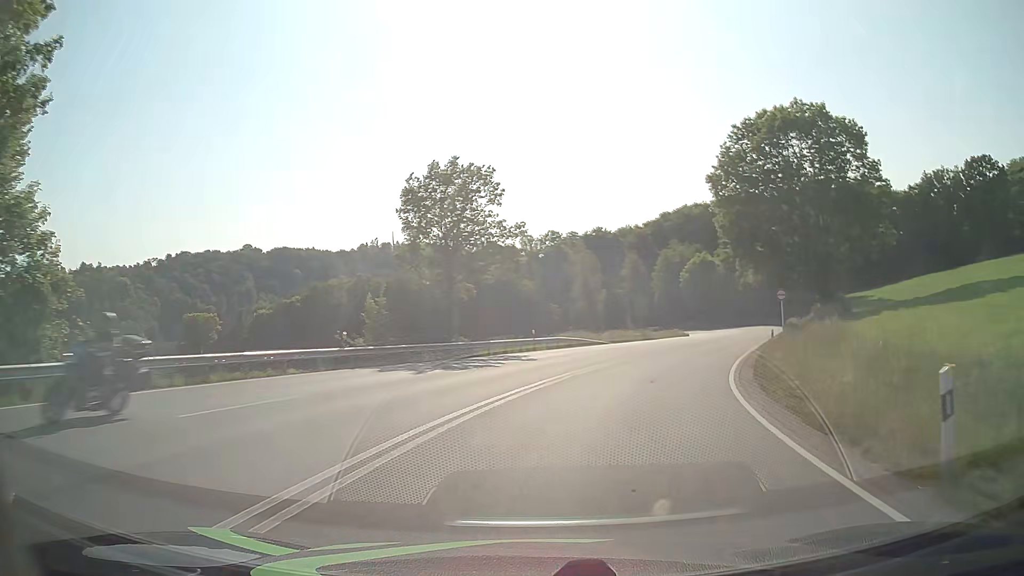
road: primary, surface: asphalt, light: Day
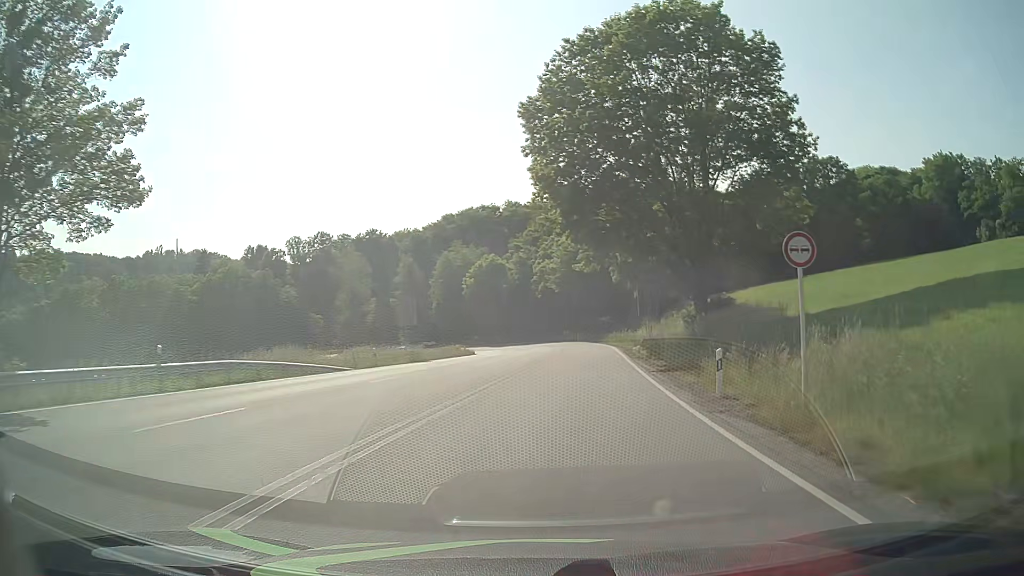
(+3.9, +22.3) m; +19°
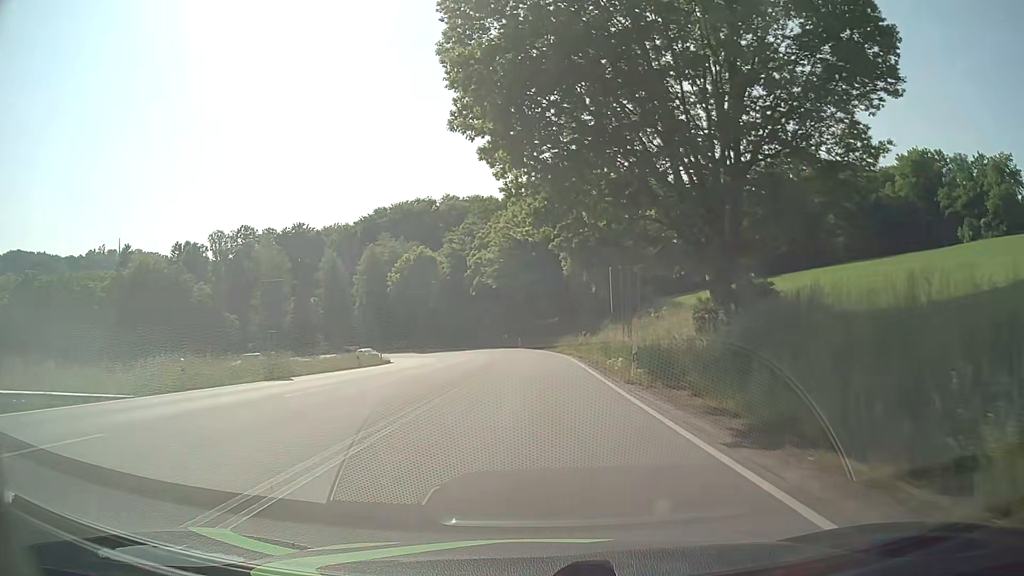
(+0.8, +15.3) m; +5°
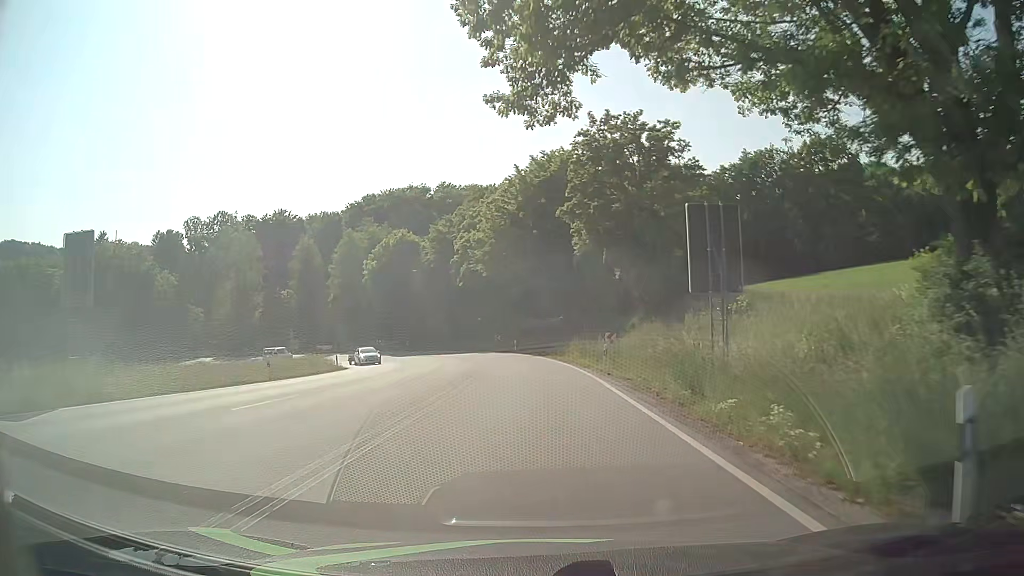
(0.0, +15.3) m; 0°
(0, +10) (0, +20) (-1, +30) (-2, +40) (-3, +50) (-6, +59) (-10, +69) (-16, +77) (-23, +84) (-31, +89) m
